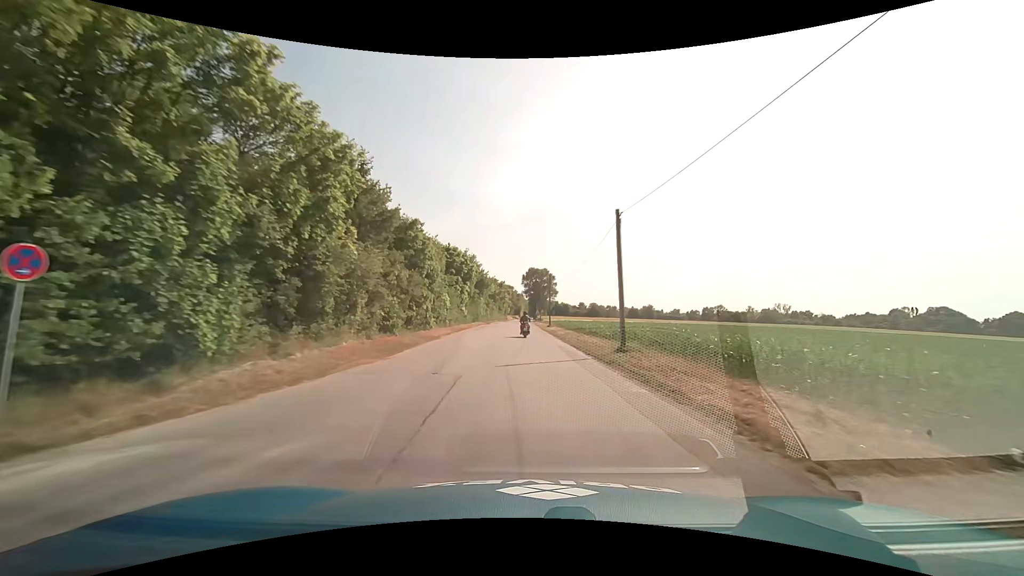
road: service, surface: asphalt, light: Day
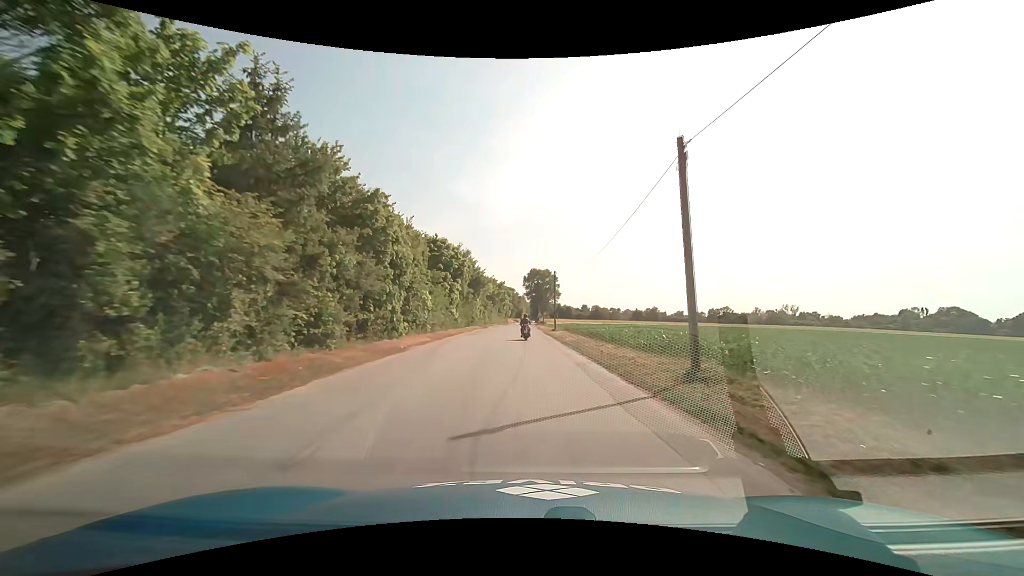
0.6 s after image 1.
(0.0, +7.7) m; 0°
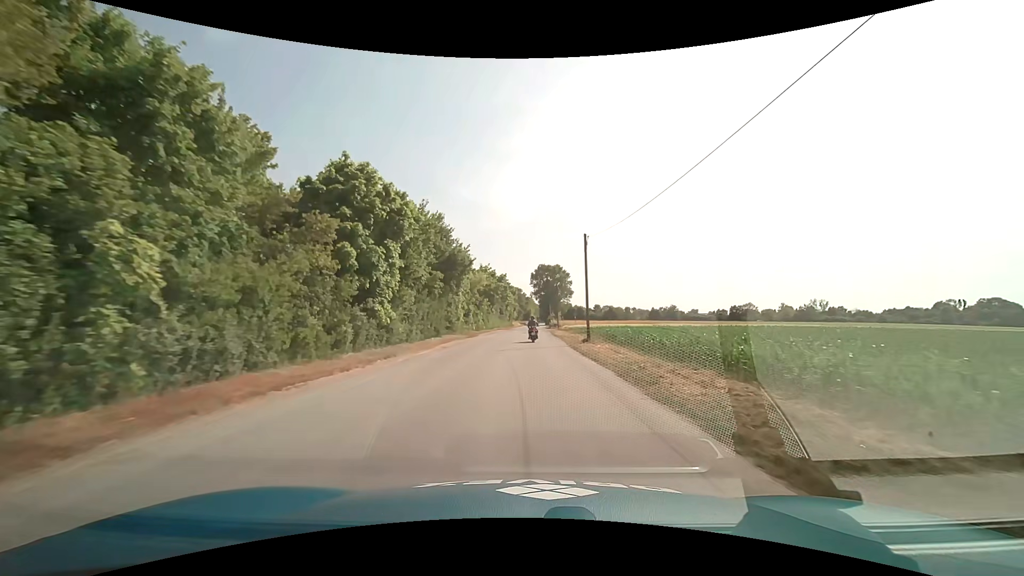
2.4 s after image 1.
(-0.2, +23.1) m; -1°
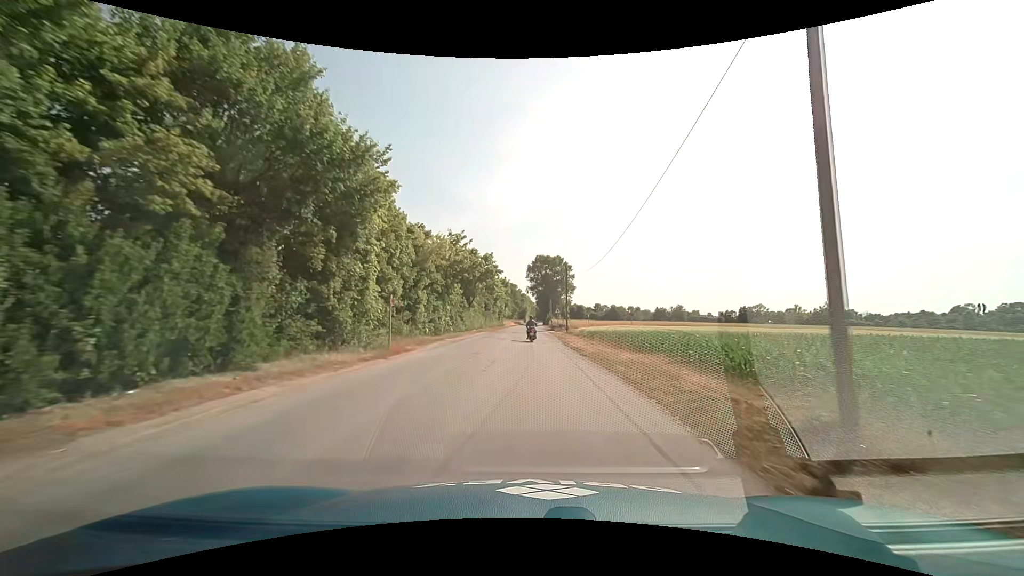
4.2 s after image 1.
(+0.1, +23.2) m; +1°
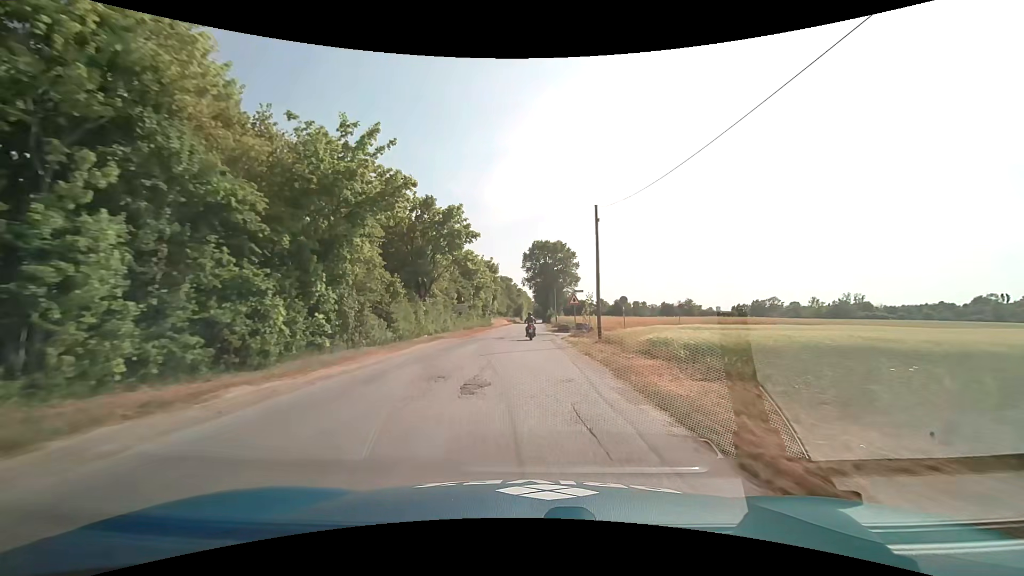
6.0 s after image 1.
(+0.1, +23.2) m; +1°
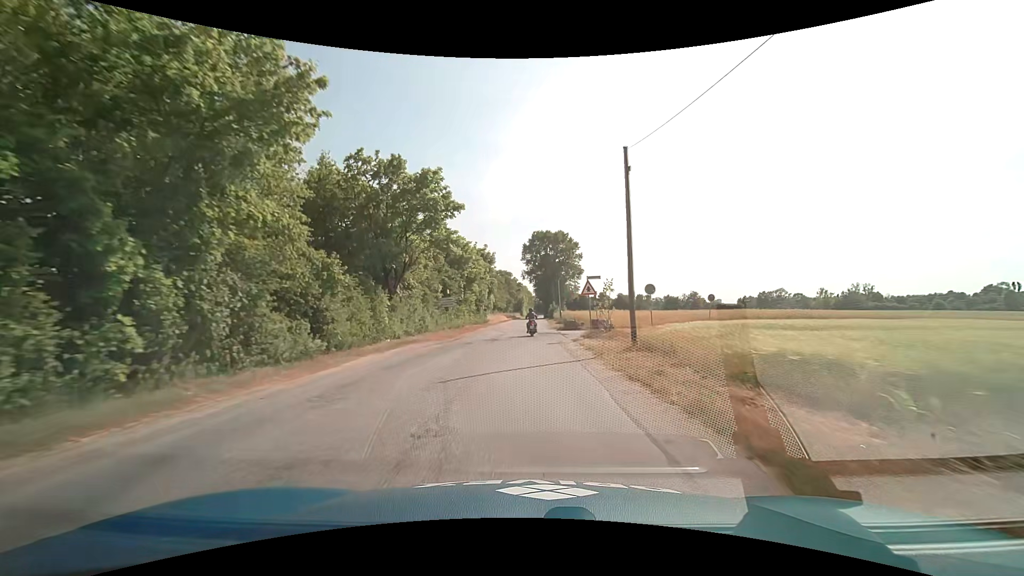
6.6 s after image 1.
(-0.1, +7.6) m; -1°
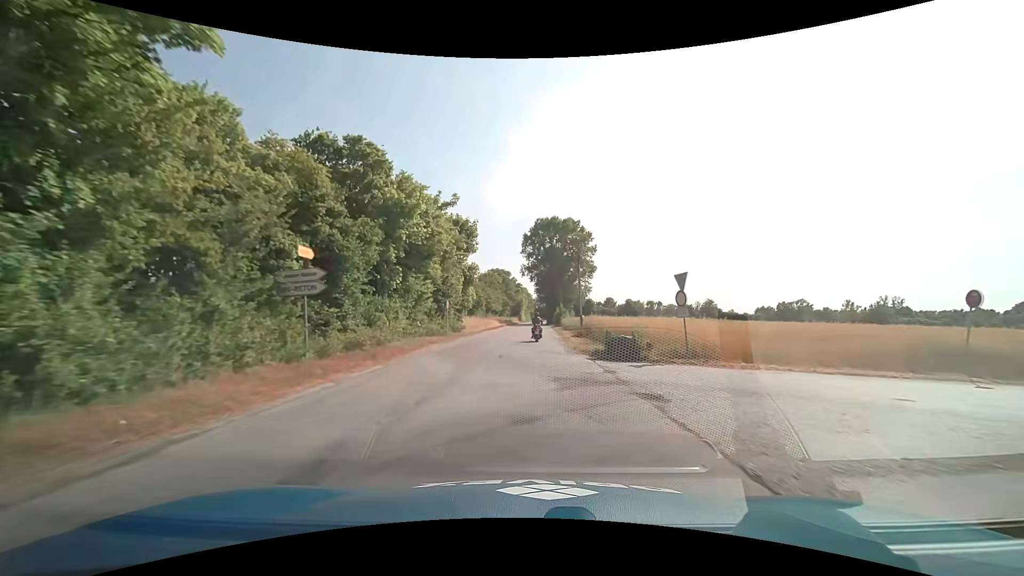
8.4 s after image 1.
(-0.1, +22.5) m; 0°
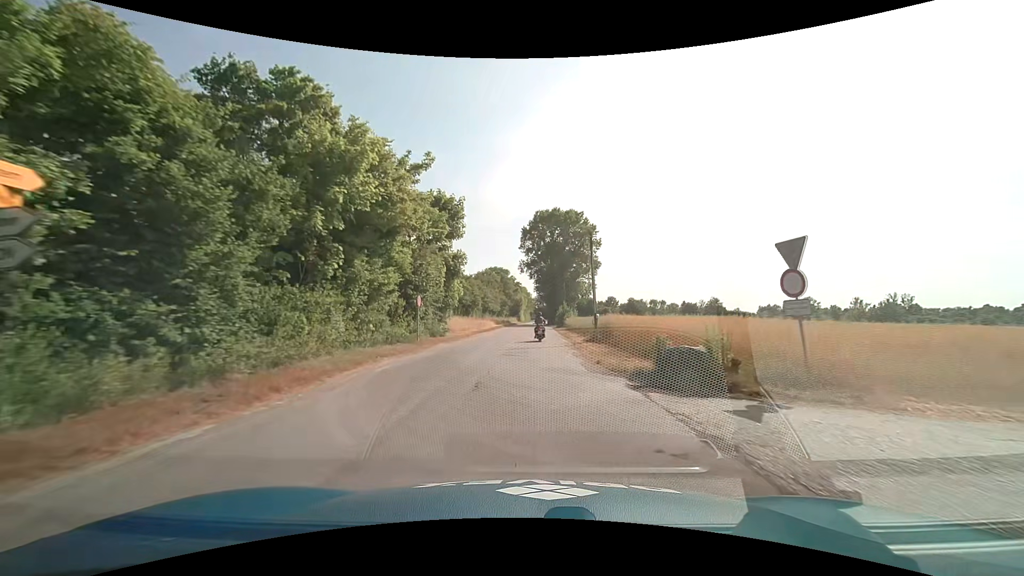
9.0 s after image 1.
(0.0, +7.4) m; 0°
(0, +10) (0, +20) (0, +30) (0, +40) (+1, +50) (+1, +60) (+1, +70) (+1, +80) (+1, +90) (+1, +100) m
